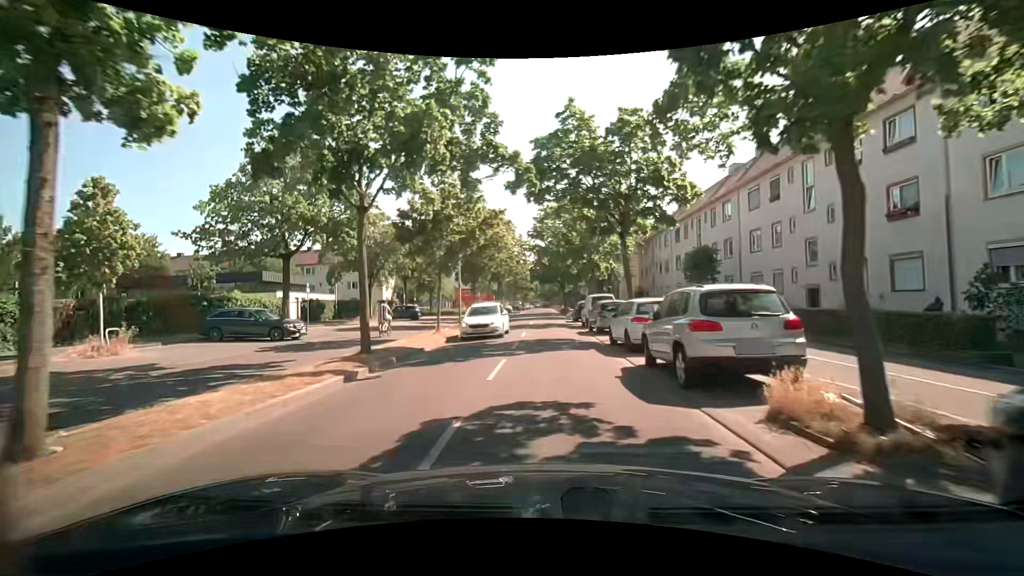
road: tertiary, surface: asphalt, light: Day
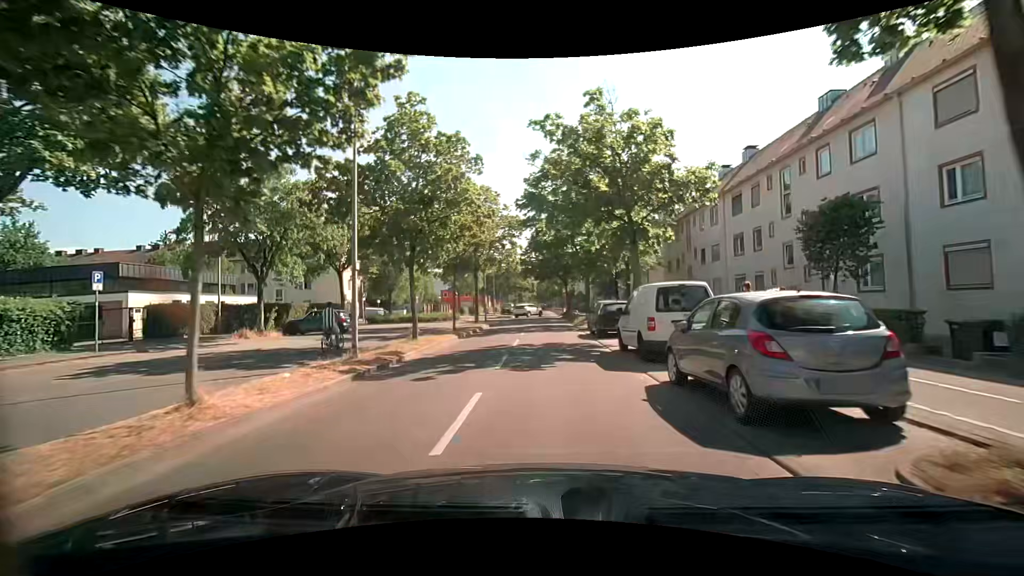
(+0.3, +16.3) m; +1°
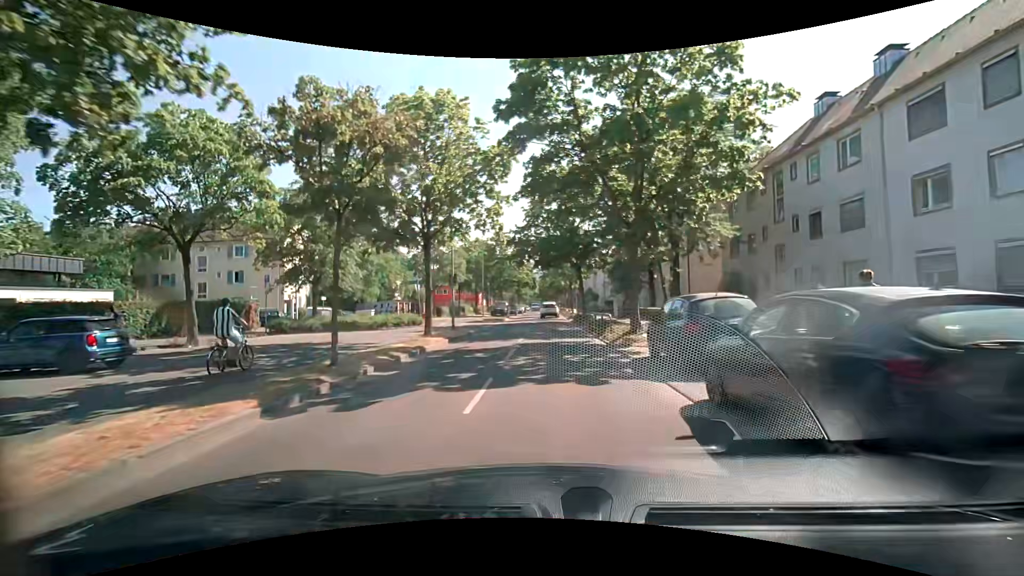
(+0.1, +16.5) m; 0°
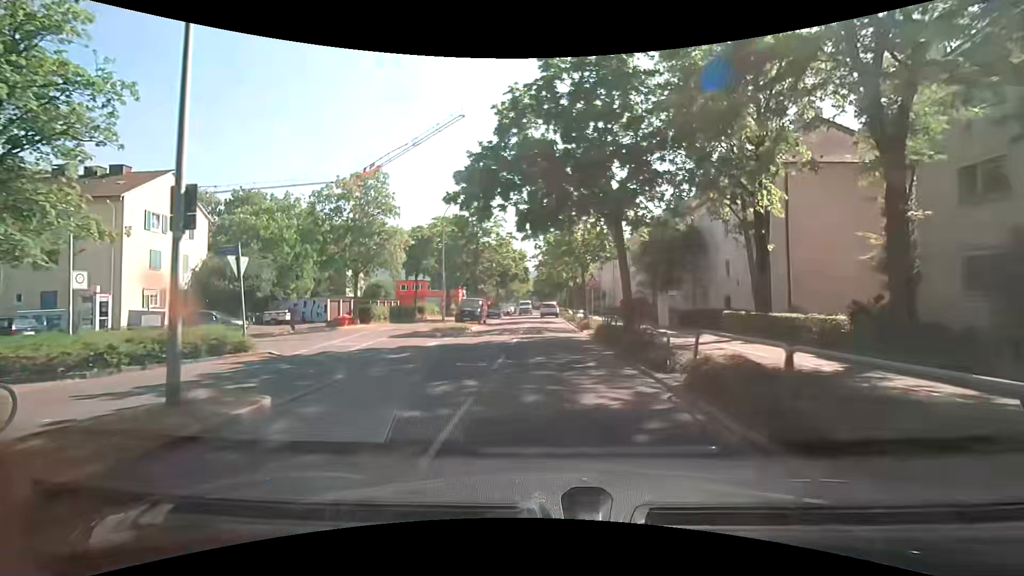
(+0.1, +19.8) m; +1°
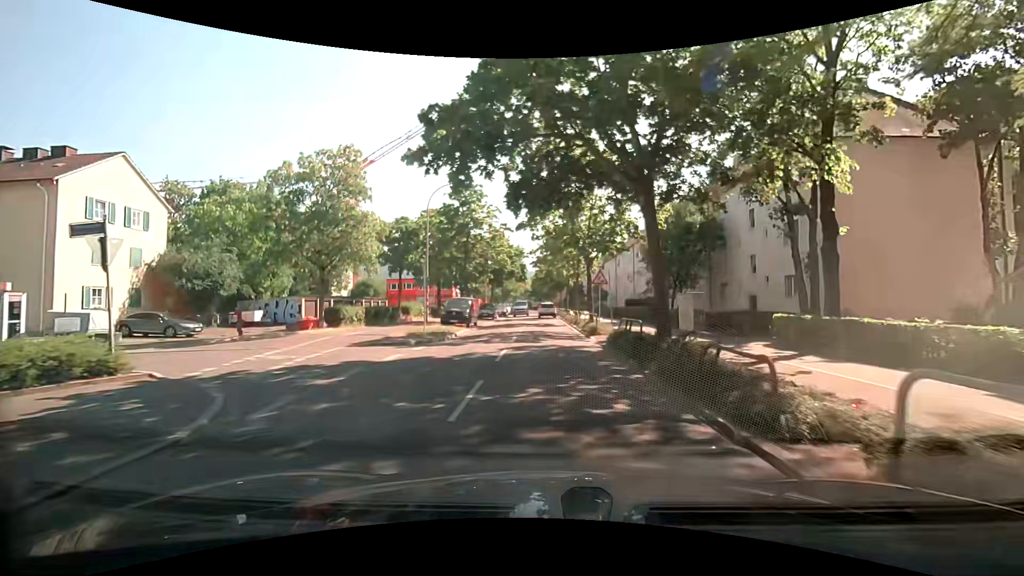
(-0.1, +4.5) m; -1°
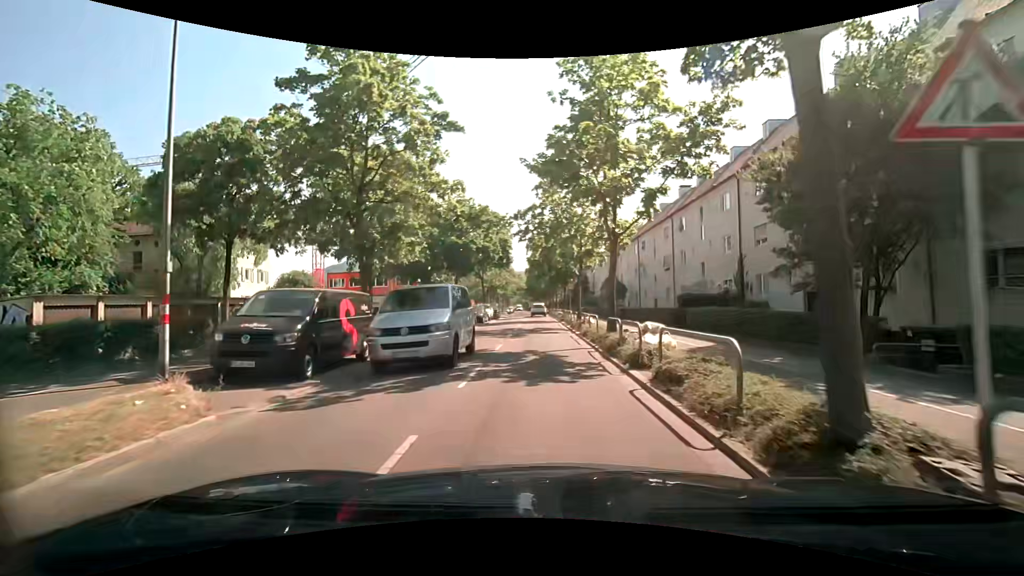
(+0.3, +21.5) m; 0°
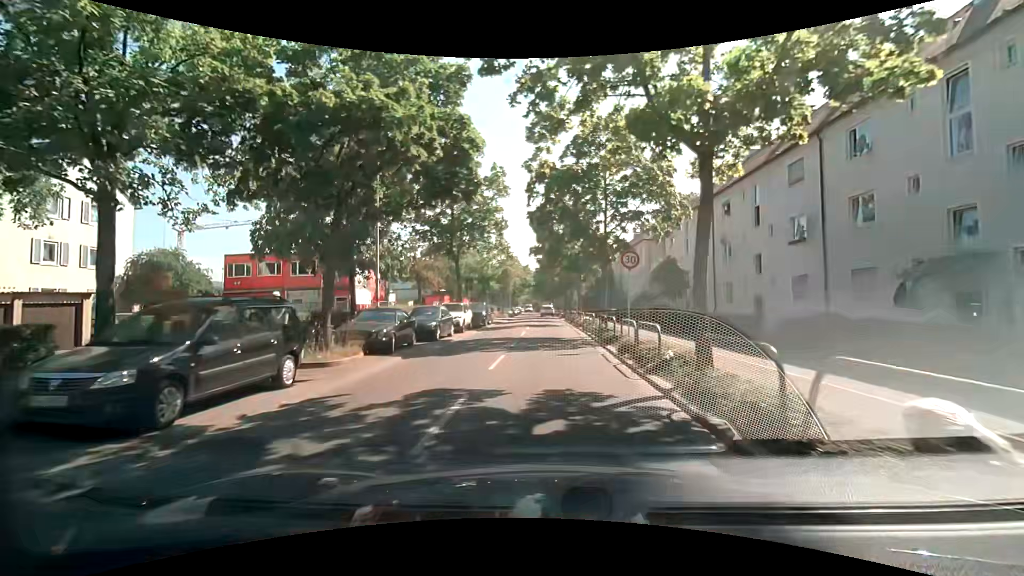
(-0.2, +21.9) m; -1°
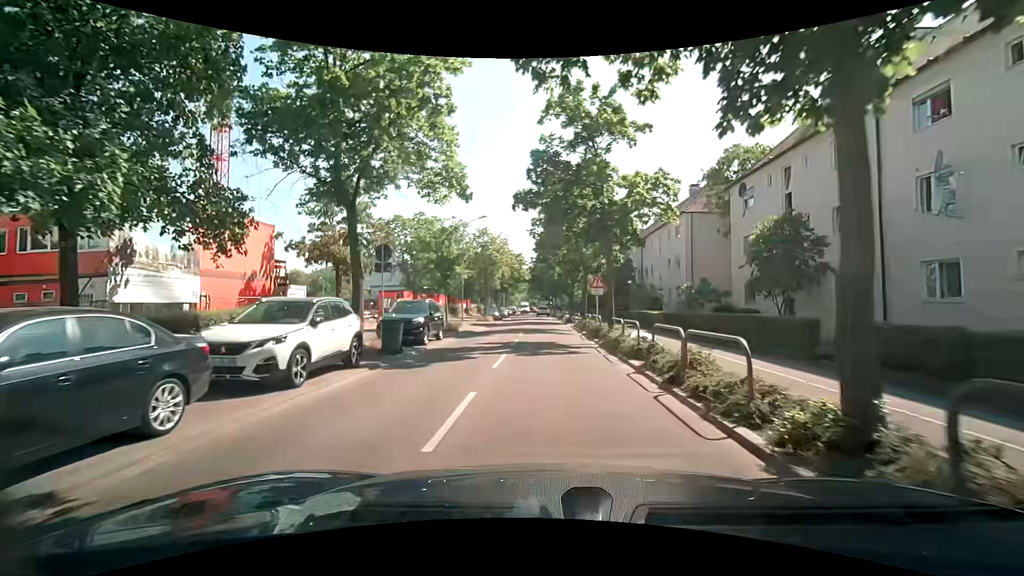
(-0.1, +18.0) m; 0°
(0, +10) (0, +20) (0, +30) (0, +40) (0, +50) (0, +60) (0, +70) (-1, +80) (-1, +90) (-1, +100) m
